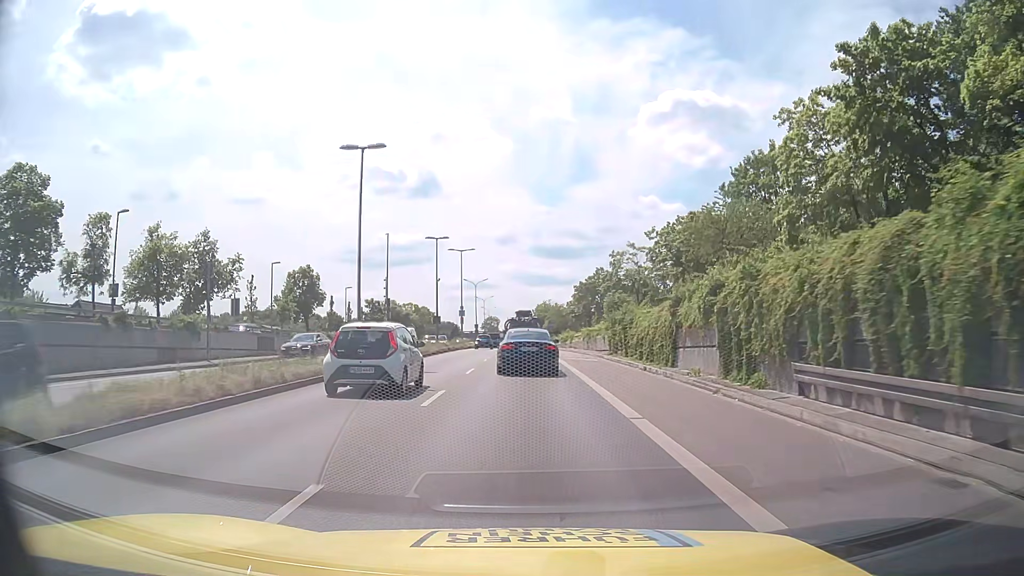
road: trunk_link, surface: asphalt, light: Day
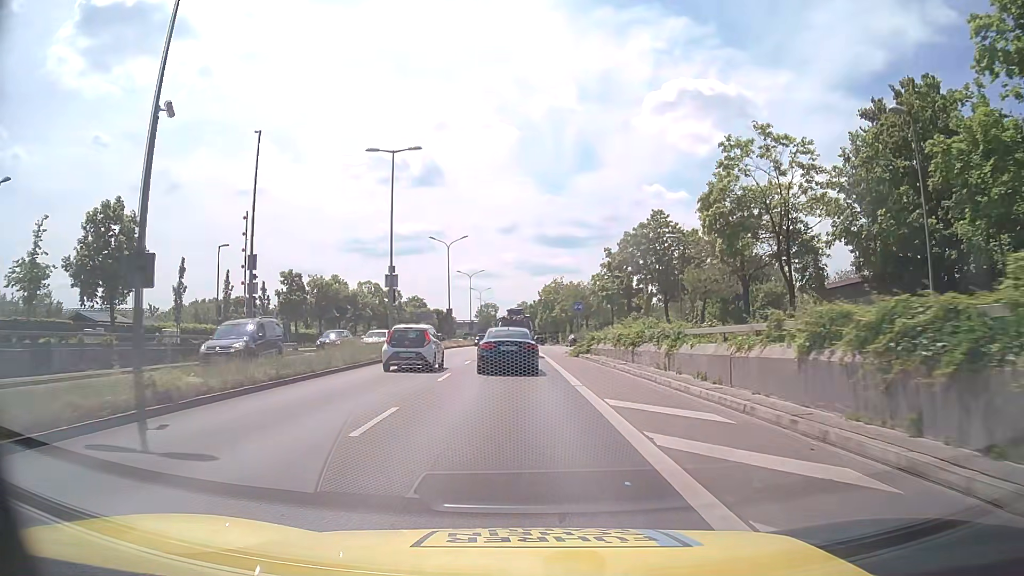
(0.0, +39.5) m; 0°
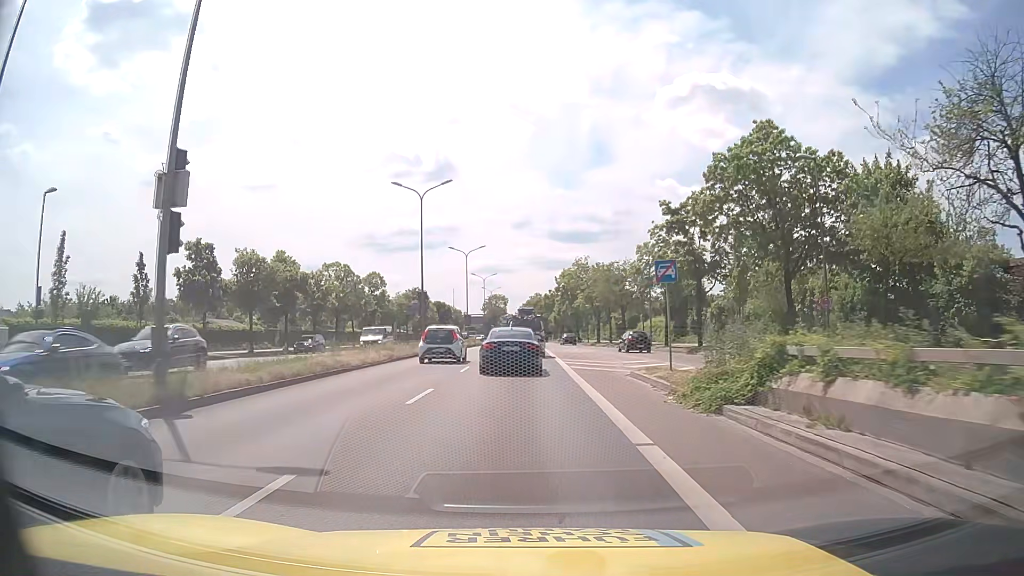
(-0.2, +23.4) m; -1°
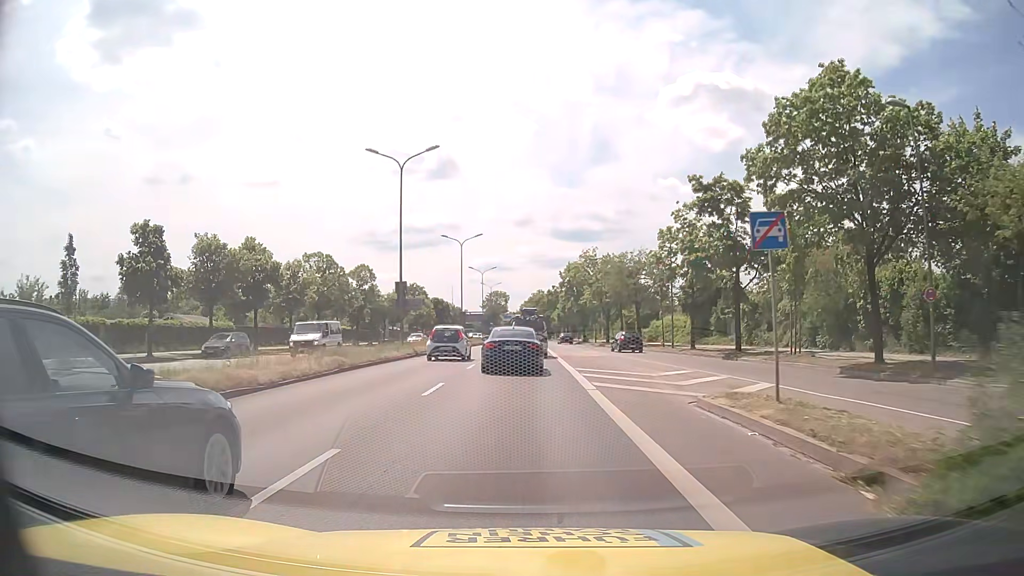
(0.0, +7.8) m; 0°
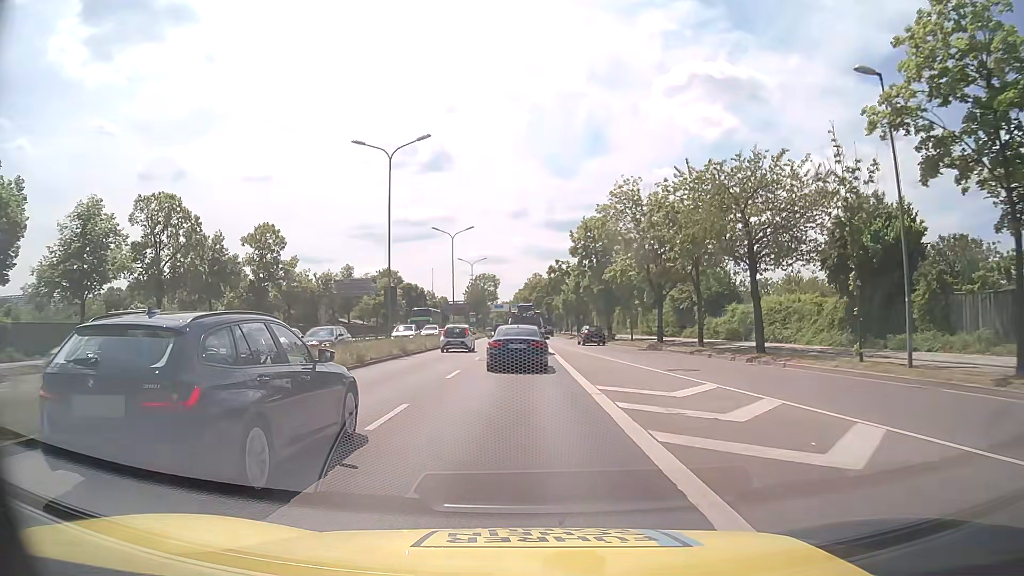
(+0.2, +31.8) m; 0°
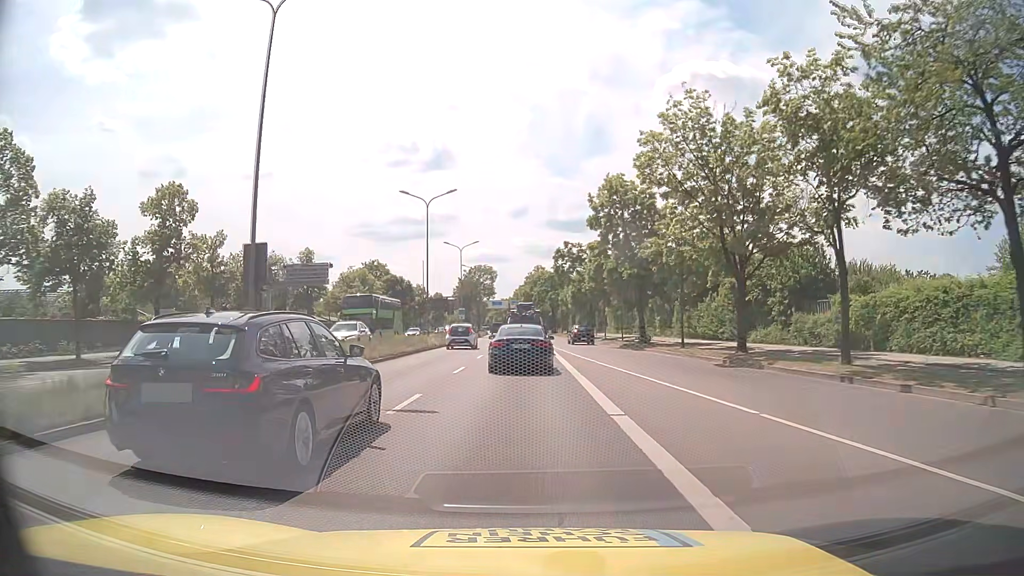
(0.0, +16.6) m; 0°
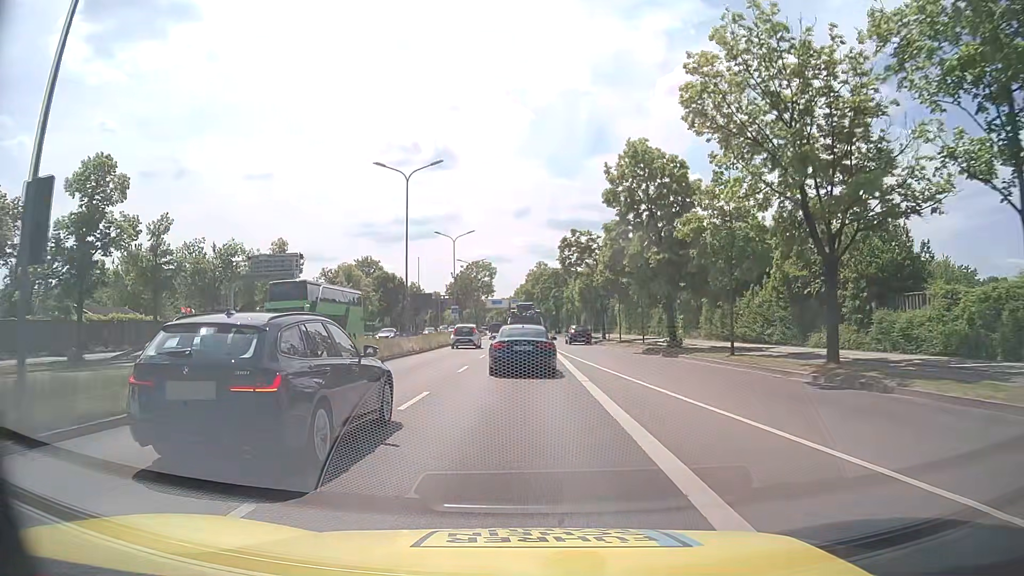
(0.0, +8.3) m; 0°
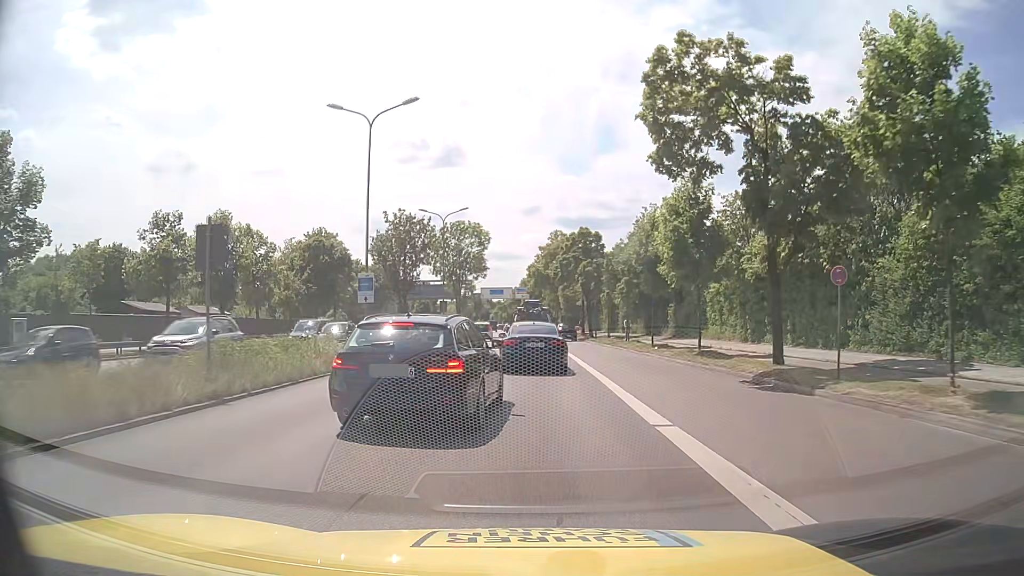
(-0.2, +38.2) m; -1°
(0, +10) (0, +20) (0, +30) (0, +40) (0, +50) (0, +60) (0, +70) (-1, +80) (-1, +90) (-2, +100) m
